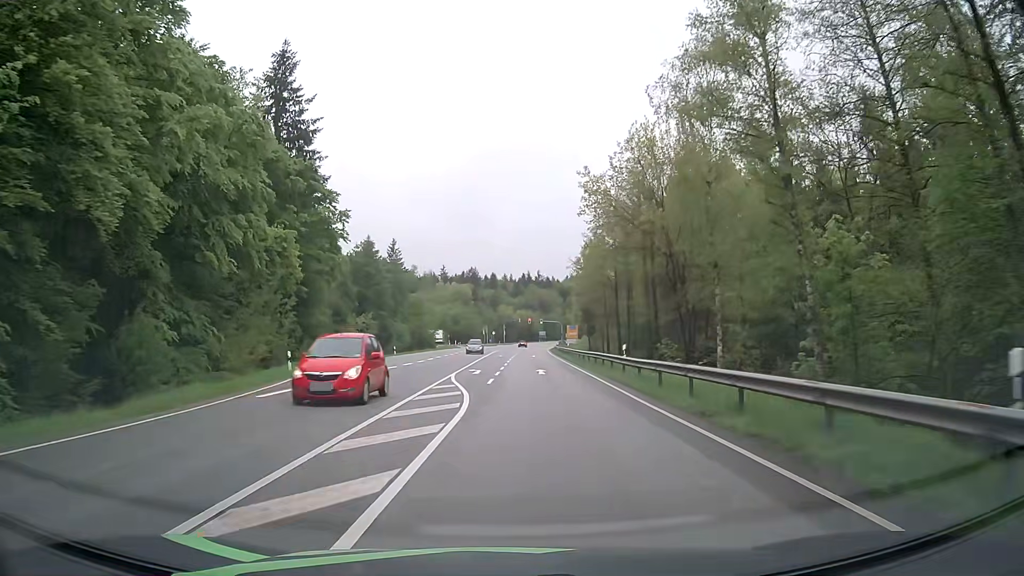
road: secondary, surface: asphalt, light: Day
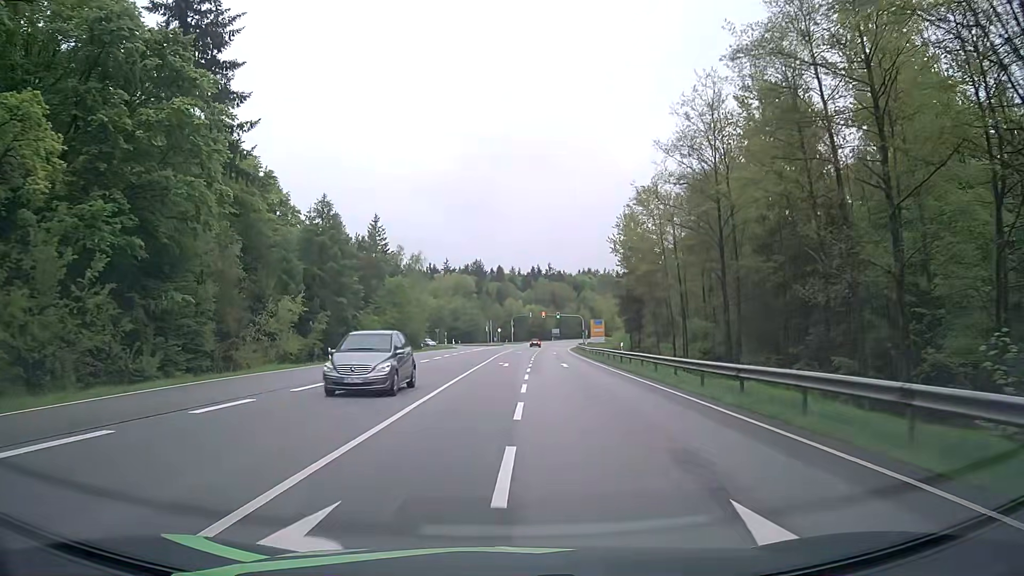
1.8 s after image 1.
(-0.1, +28.6) m; 0°
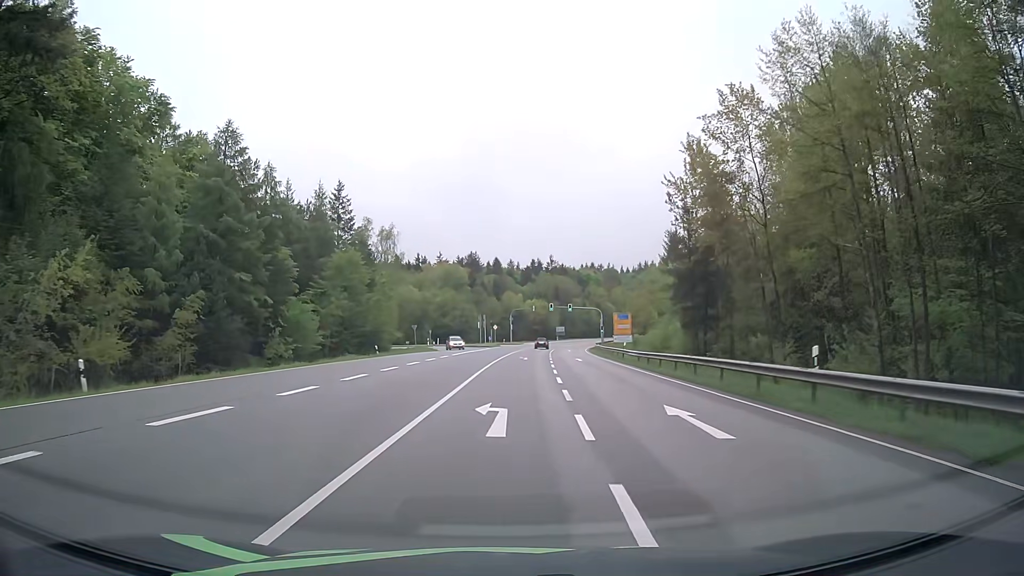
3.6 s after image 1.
(-0.1, +26.1) m; 0°
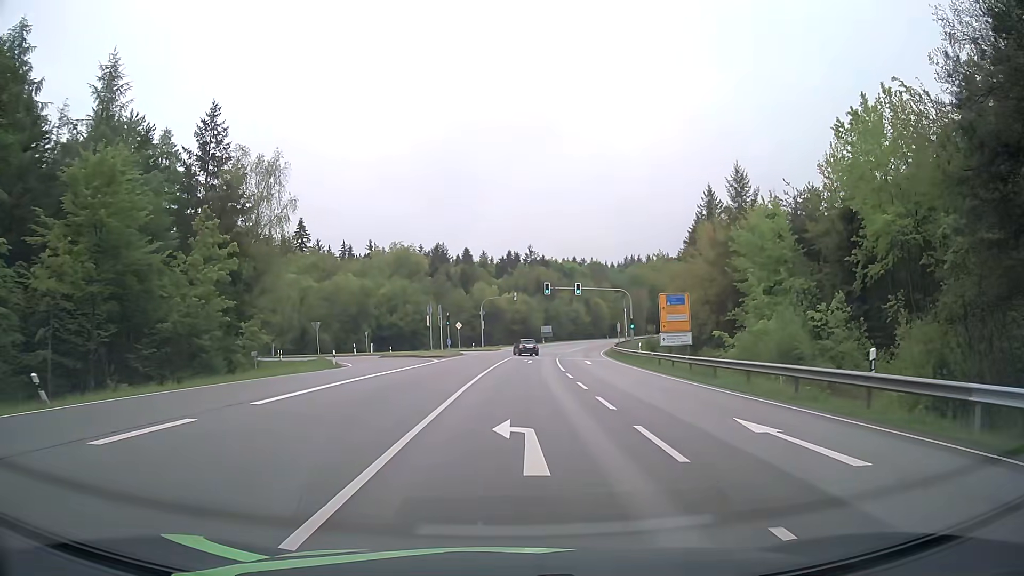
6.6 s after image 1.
(+0.4, +37.3) m; +2°
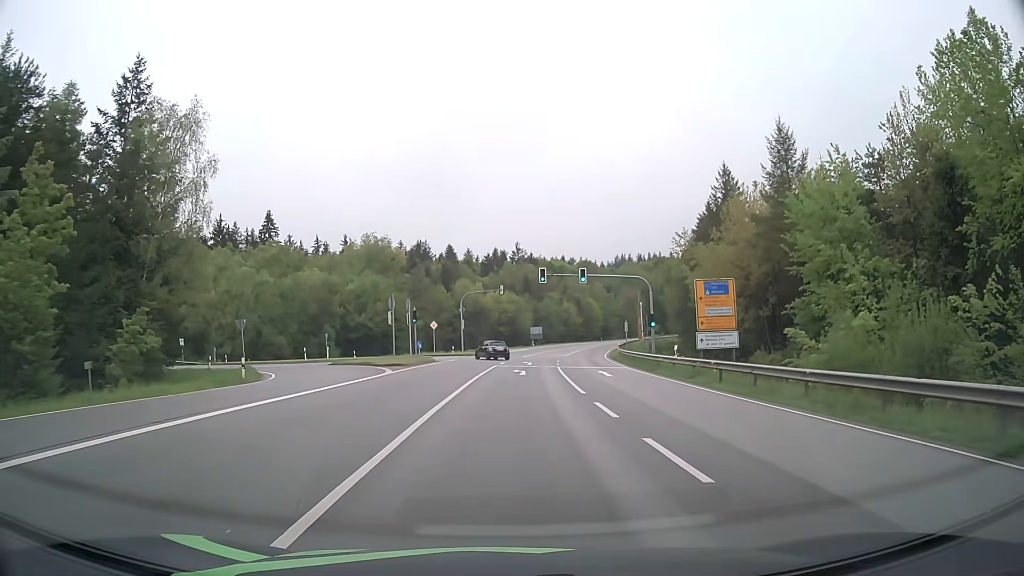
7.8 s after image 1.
(+0.1, +13.1) m; +1°
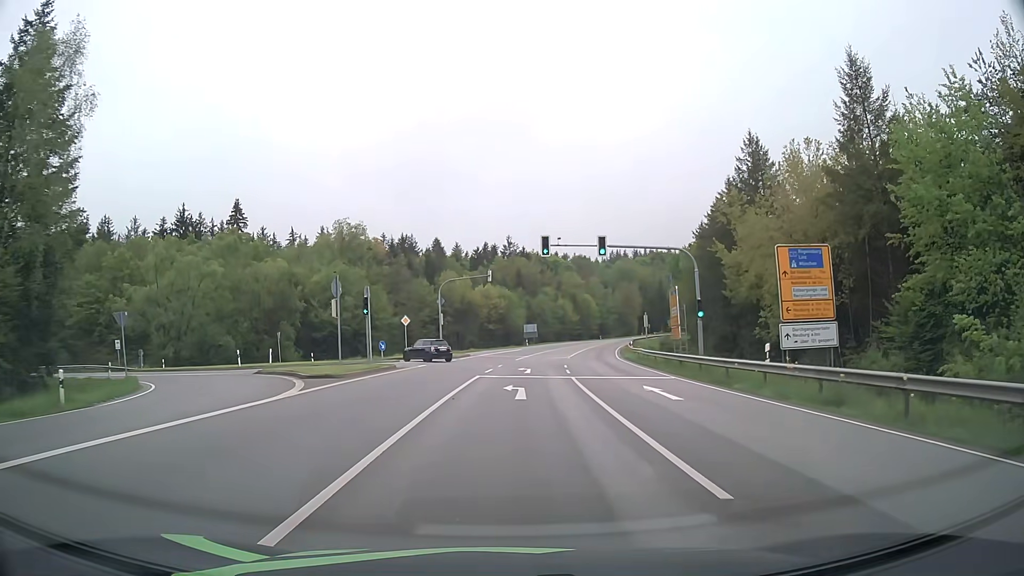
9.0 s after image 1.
(+0.2, +12.9) m; +1°
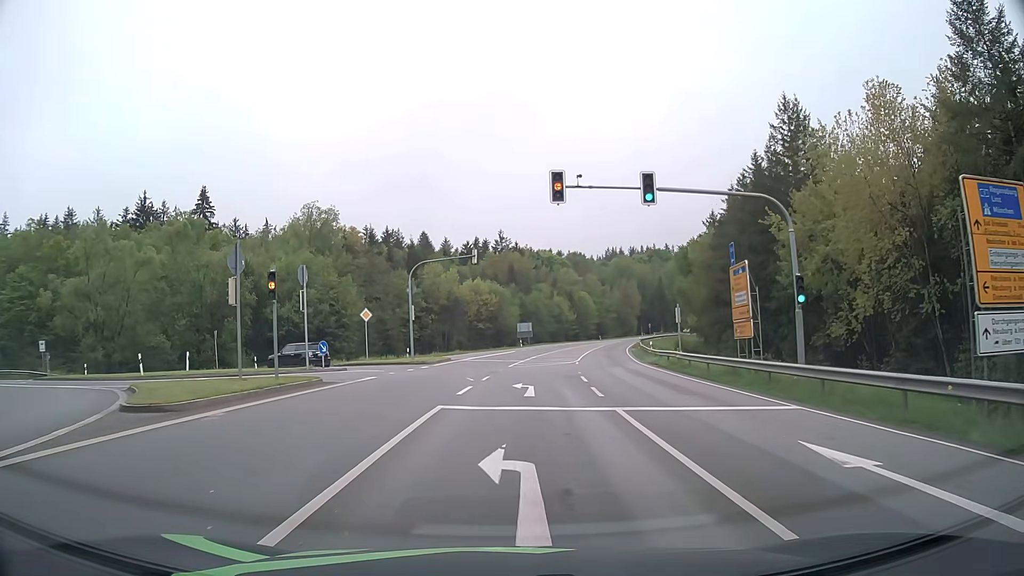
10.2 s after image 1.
(+0.1, +11.9) m; +1°
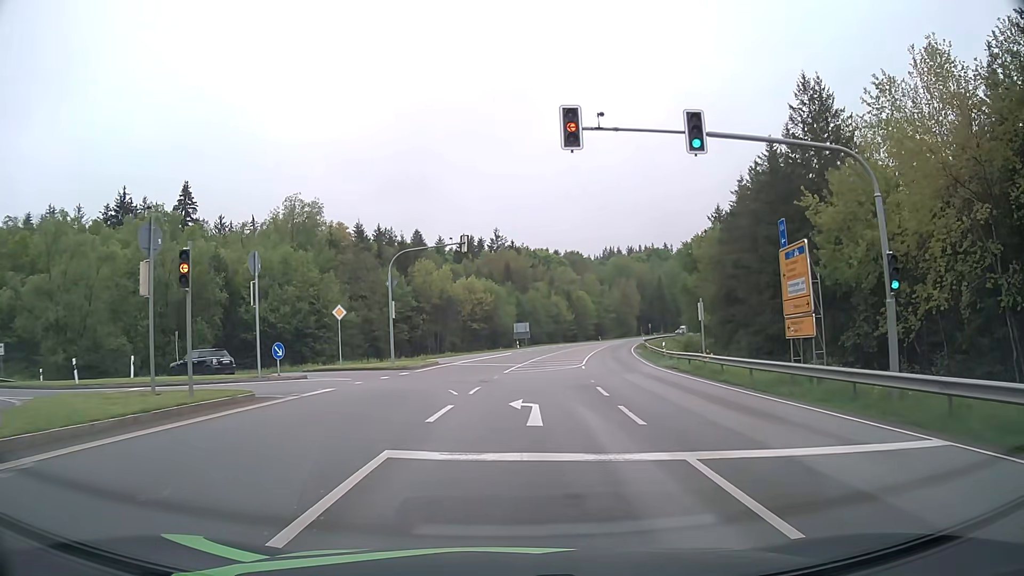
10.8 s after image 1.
(0.0, +5.5) m; +1°
(0, +10) (-1, +20) (-6, +28) (-15, +32) (-25, +34) (-35, +35) (-45, +38) (-54, +41) (-63, +45) (-72, +50) m
